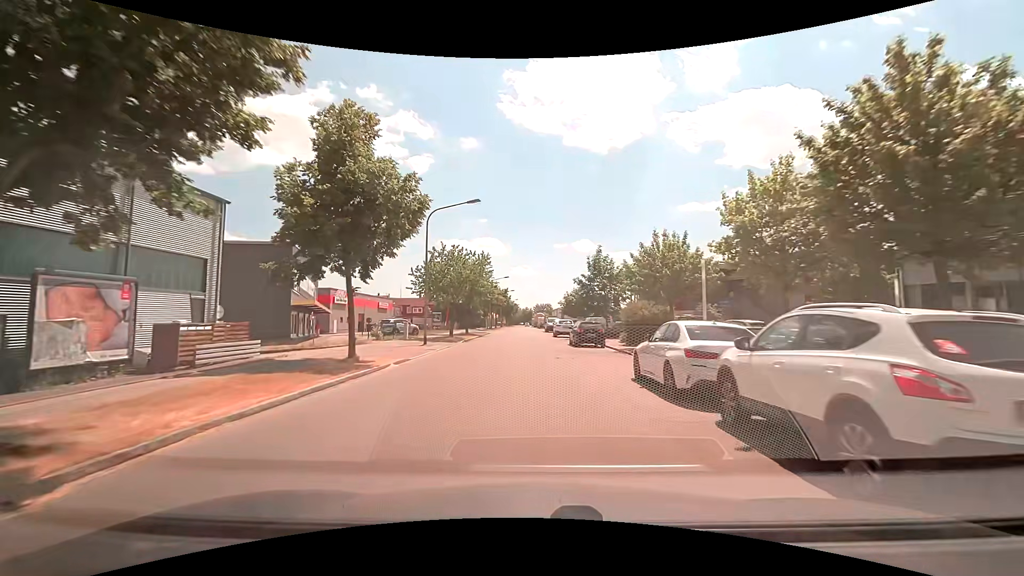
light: Day
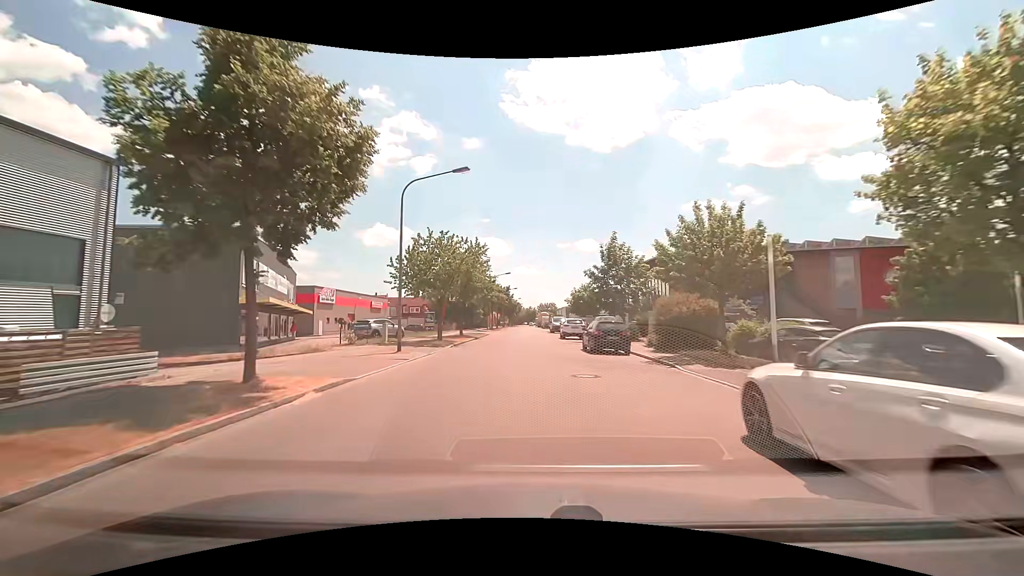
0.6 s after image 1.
(0.0, +6.3) m; -1°
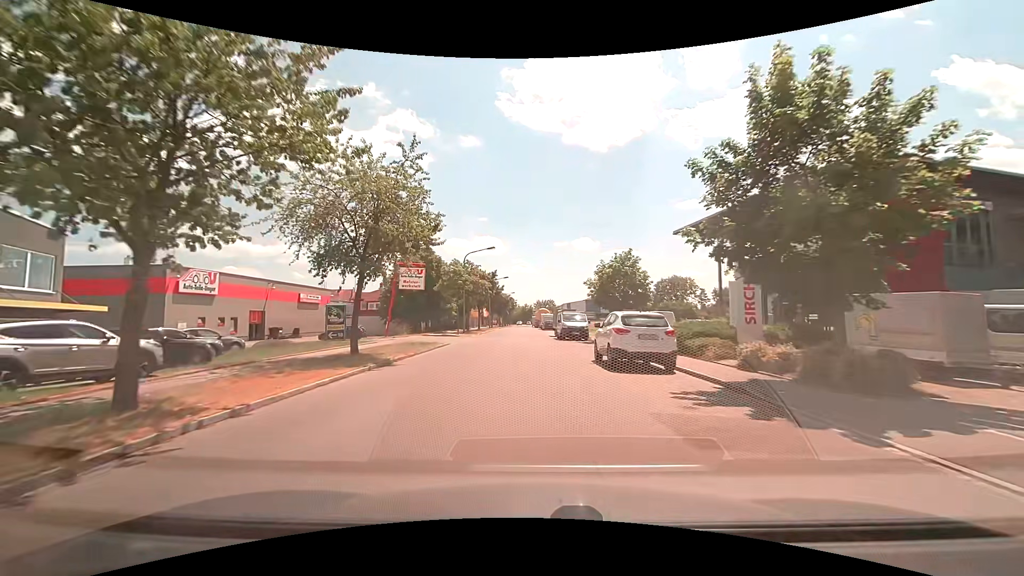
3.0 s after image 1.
(+0.2, +25.2) m; +1°
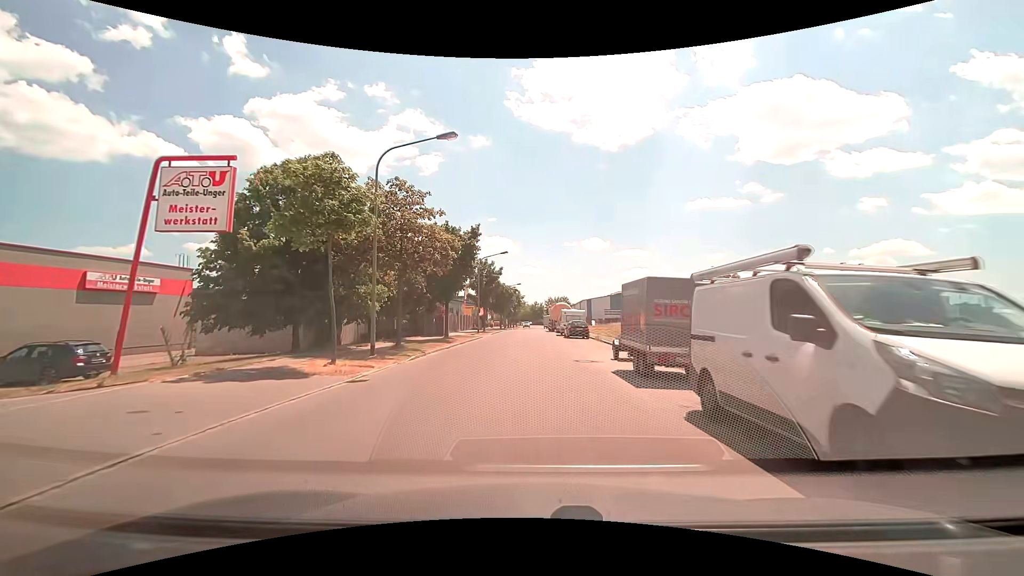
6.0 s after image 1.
(-0.5, +30.8) m; -1°
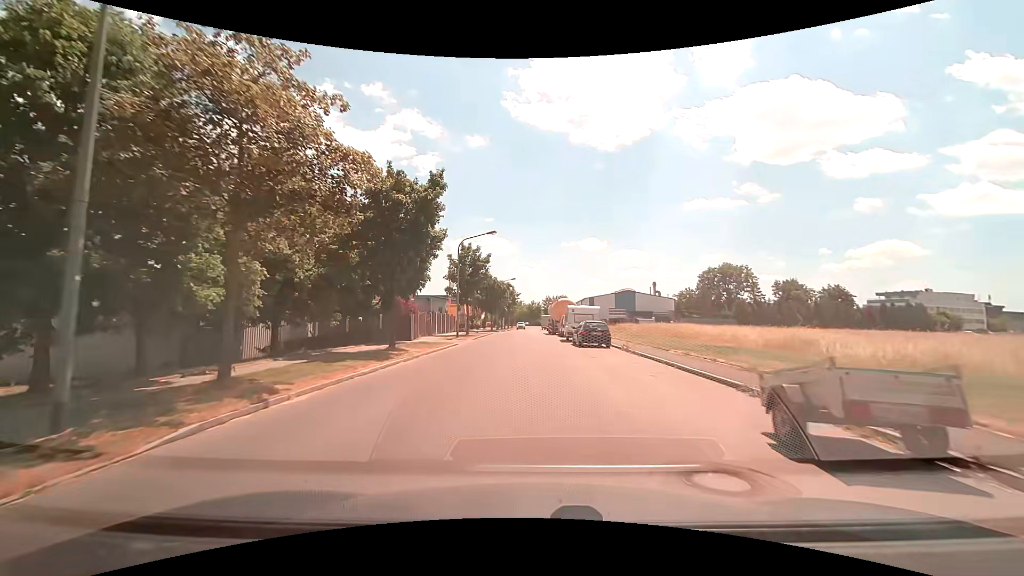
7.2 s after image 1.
(+0.1, +12.3) m; +1°
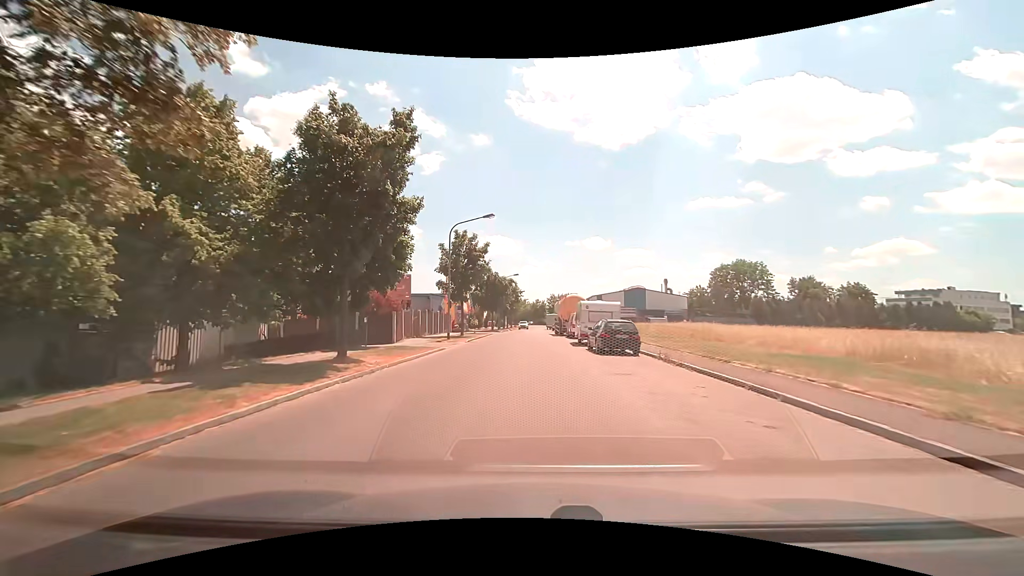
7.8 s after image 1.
(-0.1, +6.2) m; -1°
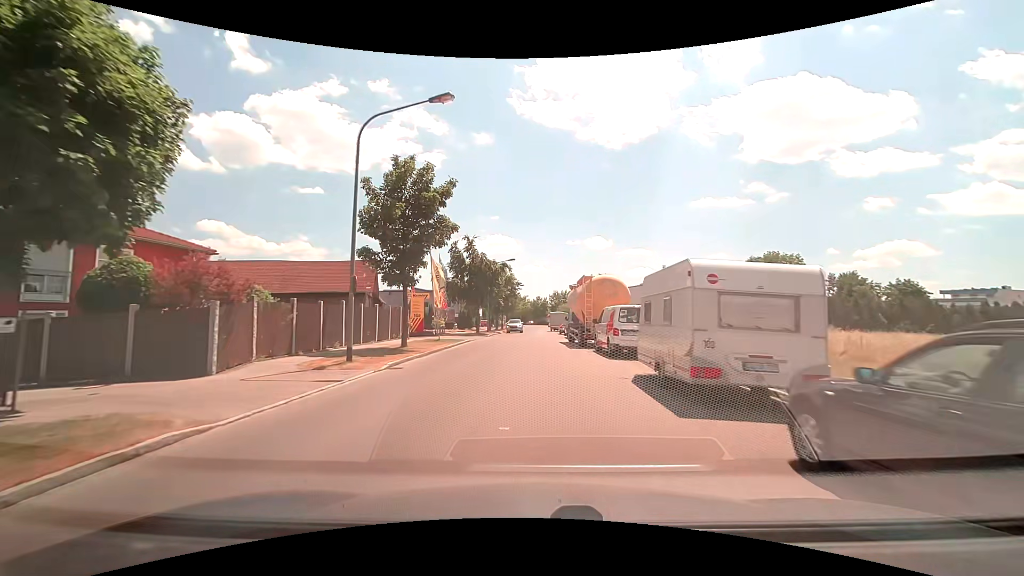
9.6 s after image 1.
(-0.1, +18.4) m; 0°
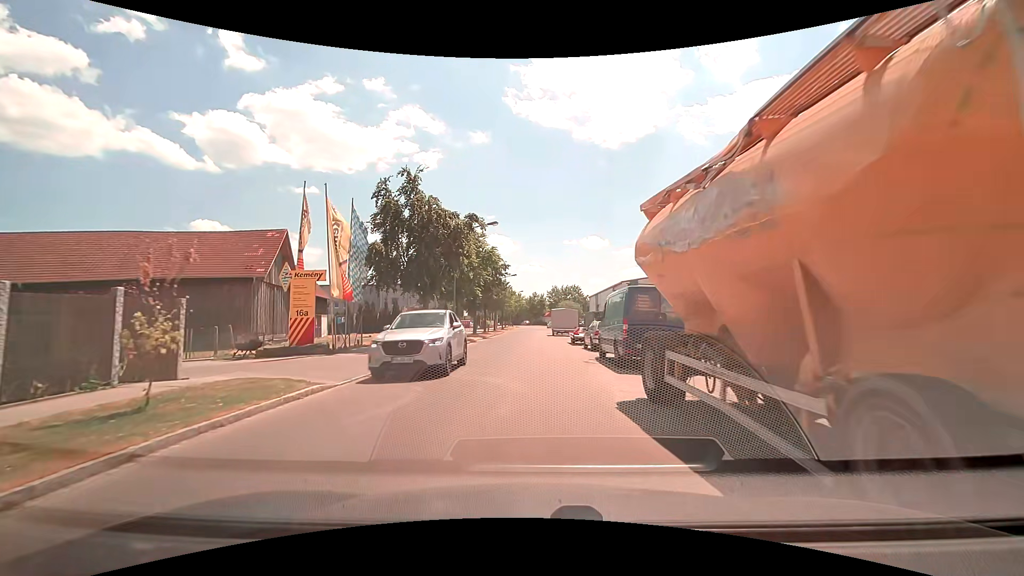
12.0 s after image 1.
(+0.2, +22.0) m; +1°
(0, +10) (0, +20) (0, +30) (0, +40) (0, +50) (0, +60) (0, +70) (0, +80) (0, +90) (0, +100) m
